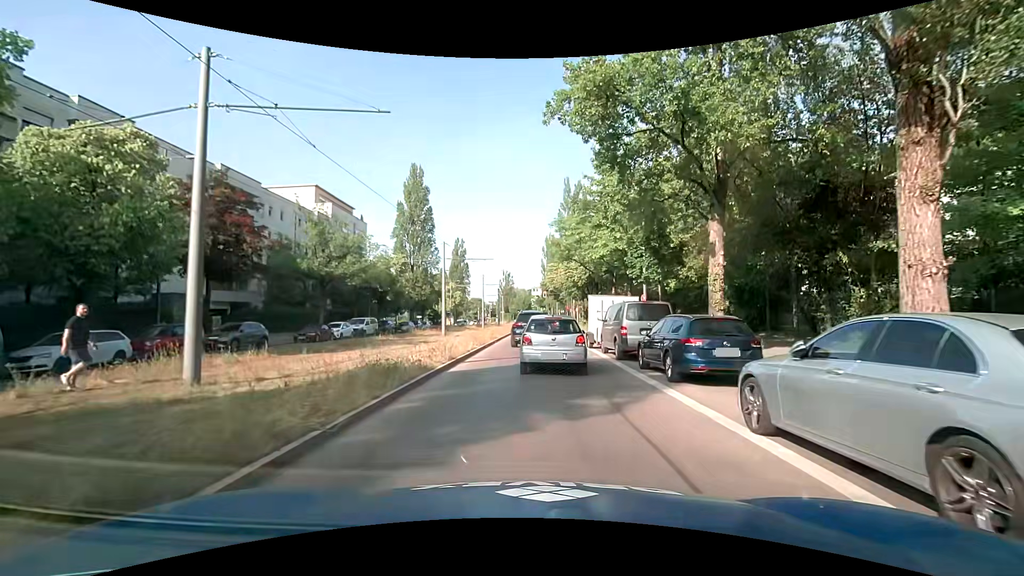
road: secondary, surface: asphalt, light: Day
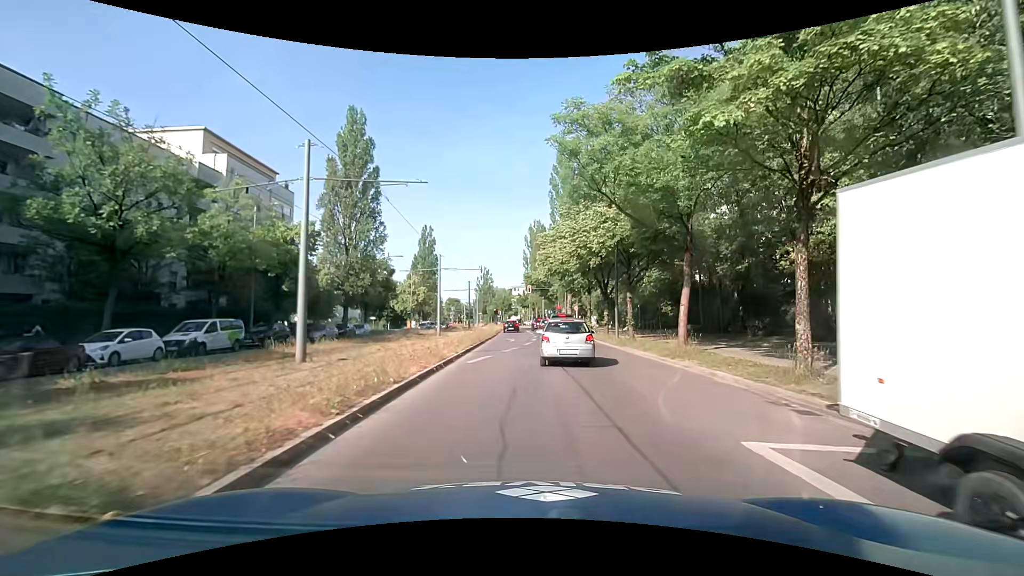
(+0.2, +21.5) m; +2°
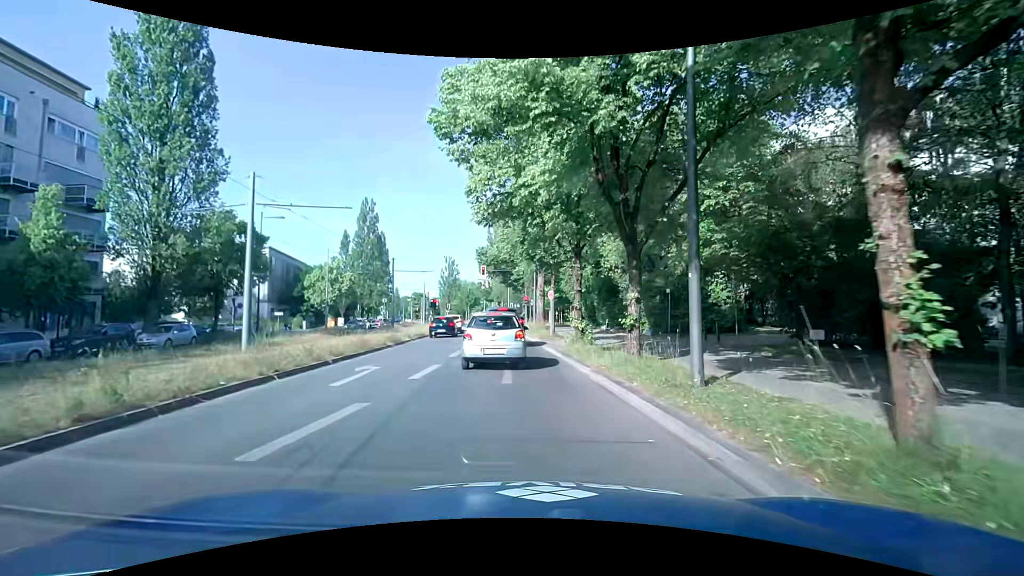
(+2.6, +22.9) m; +4°
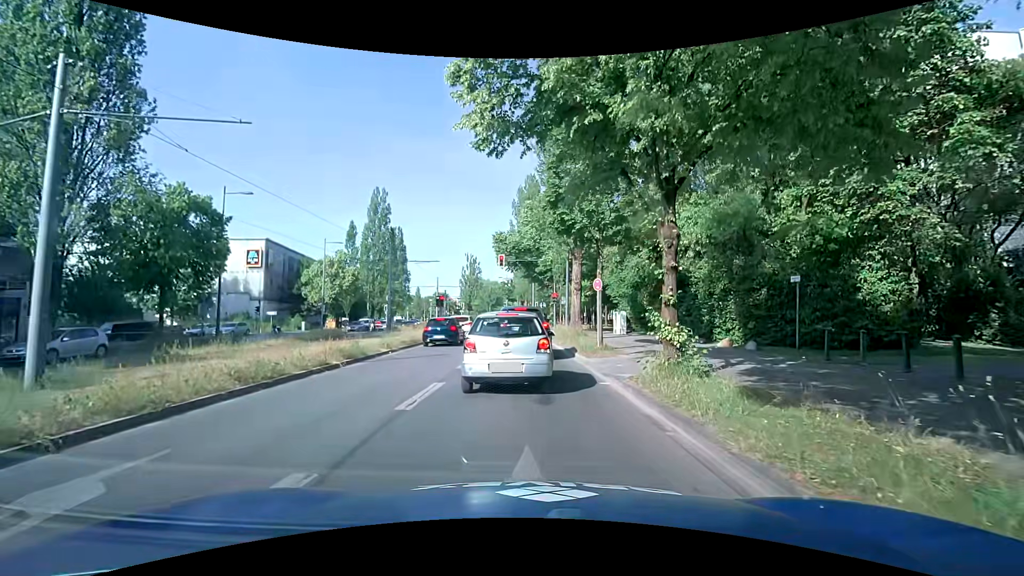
(-0.3, +9.1) m; -3°
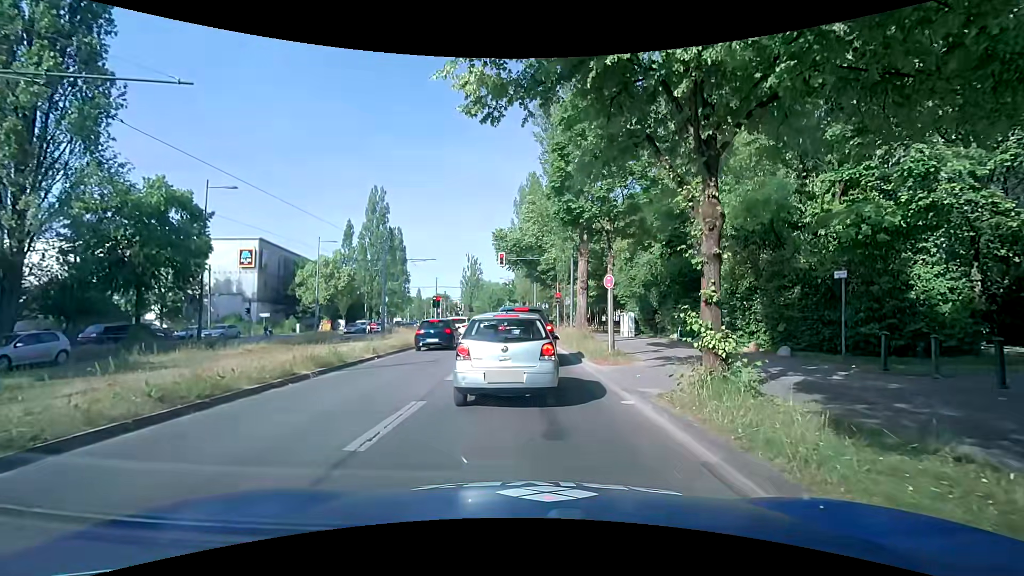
(0.0, +2.0) m; -1°
